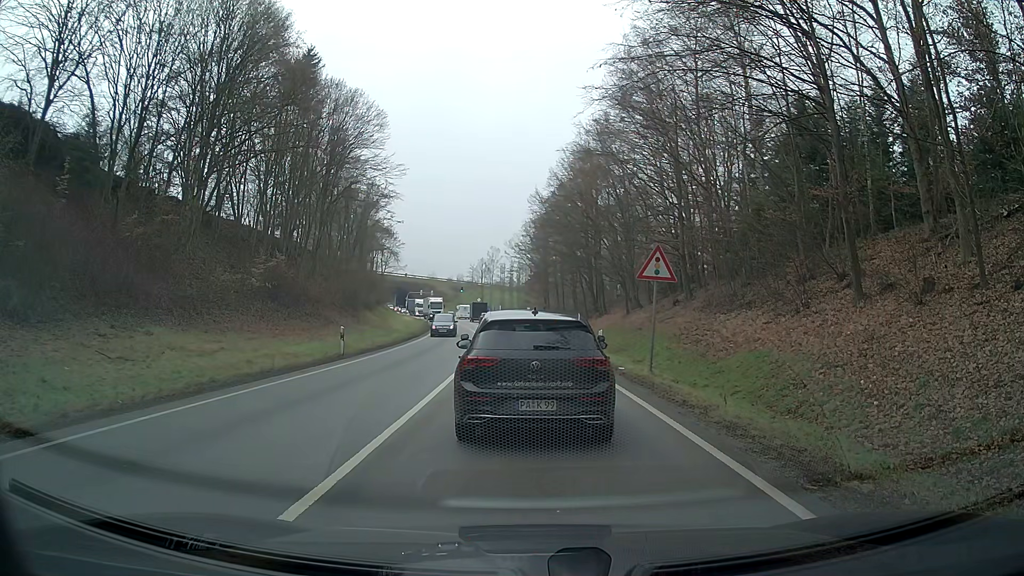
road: primary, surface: asphalt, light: Day
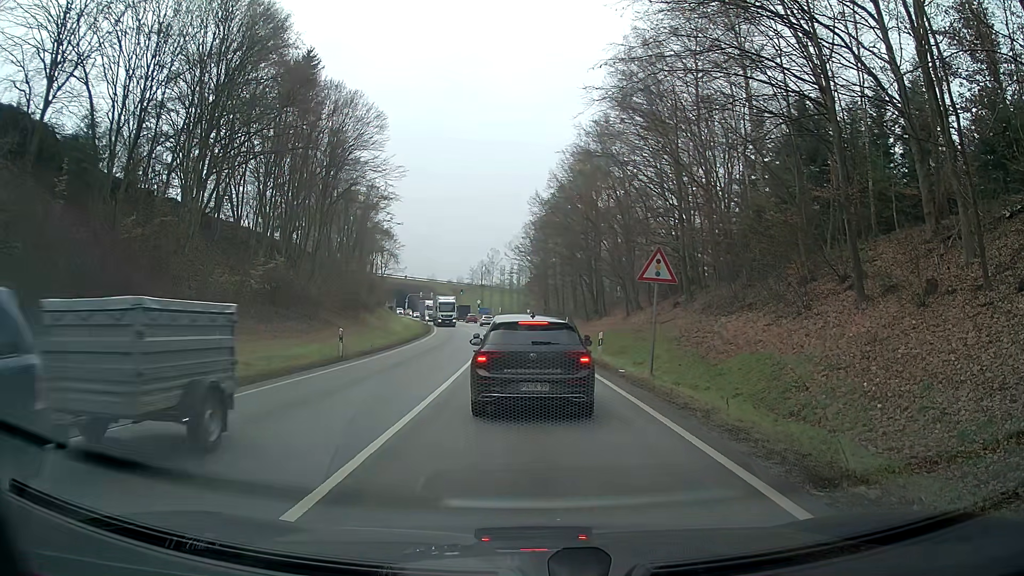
(0.0, +0.1) m; 0°
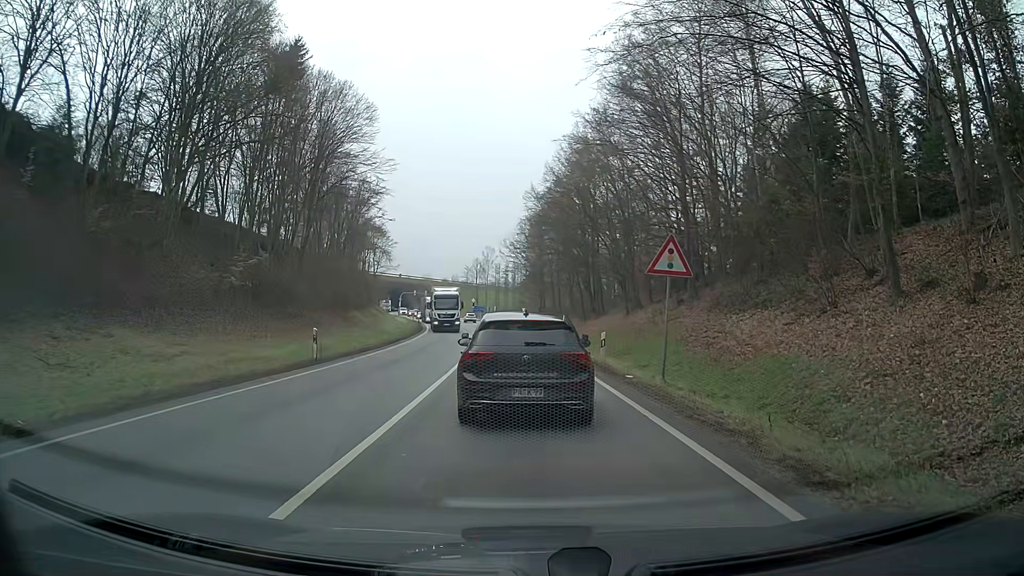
(0.0, +2.4) m; 0°
